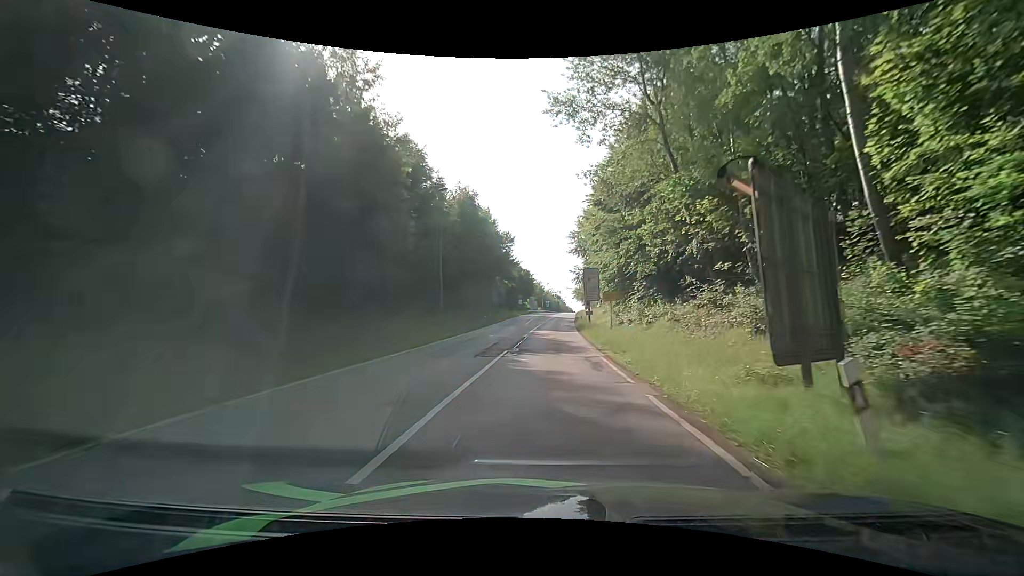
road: secondary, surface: asphalt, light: Day
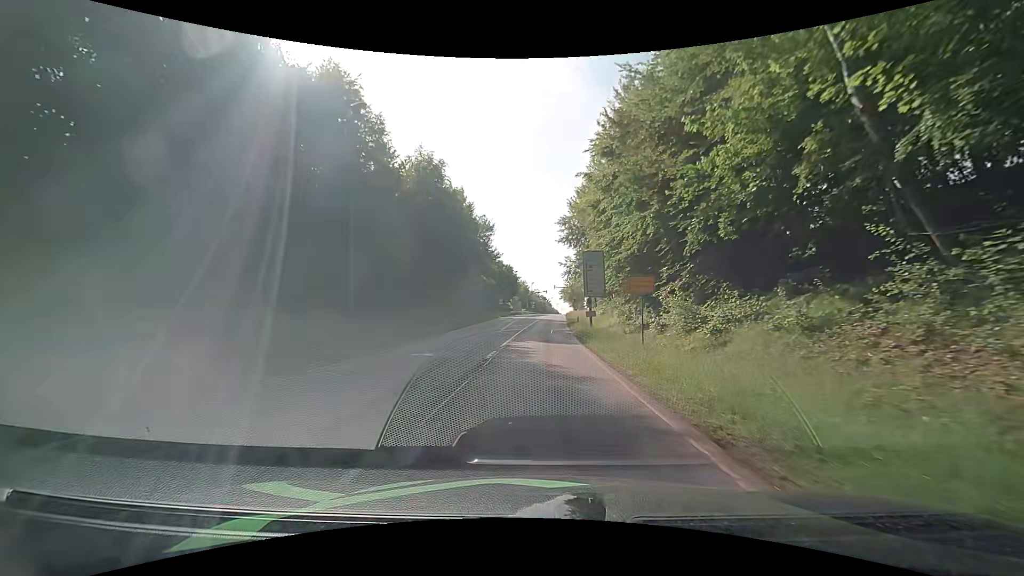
(+0.3, +14.2) m; +2°
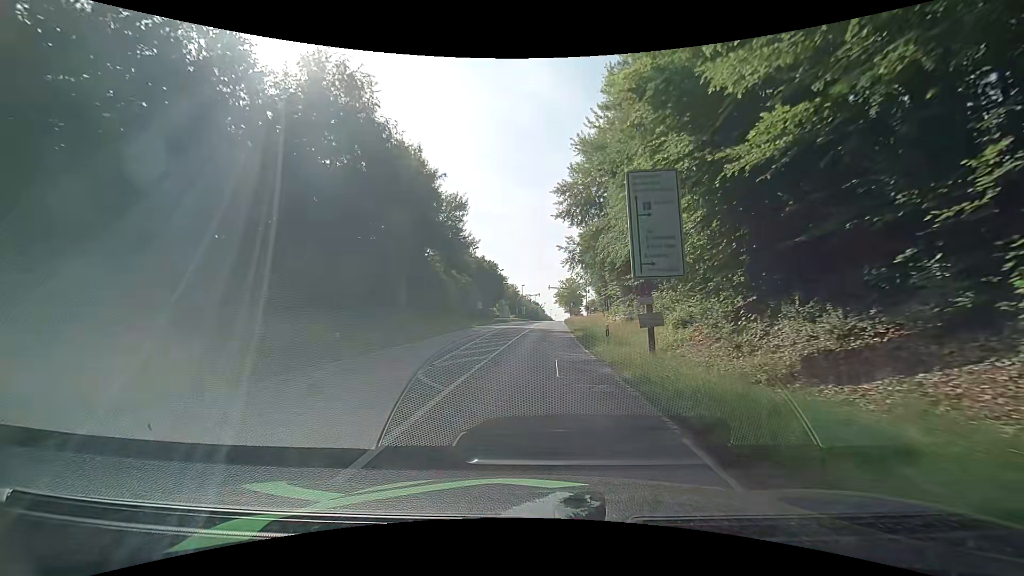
(+0.2, +20.7) m; +1°
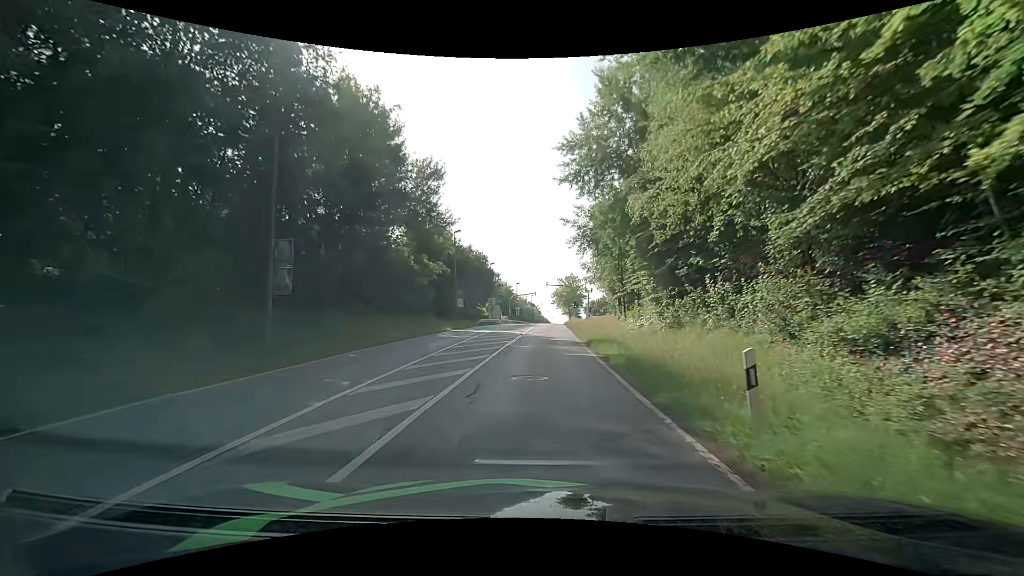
(0.0, +13.2) m; +1°
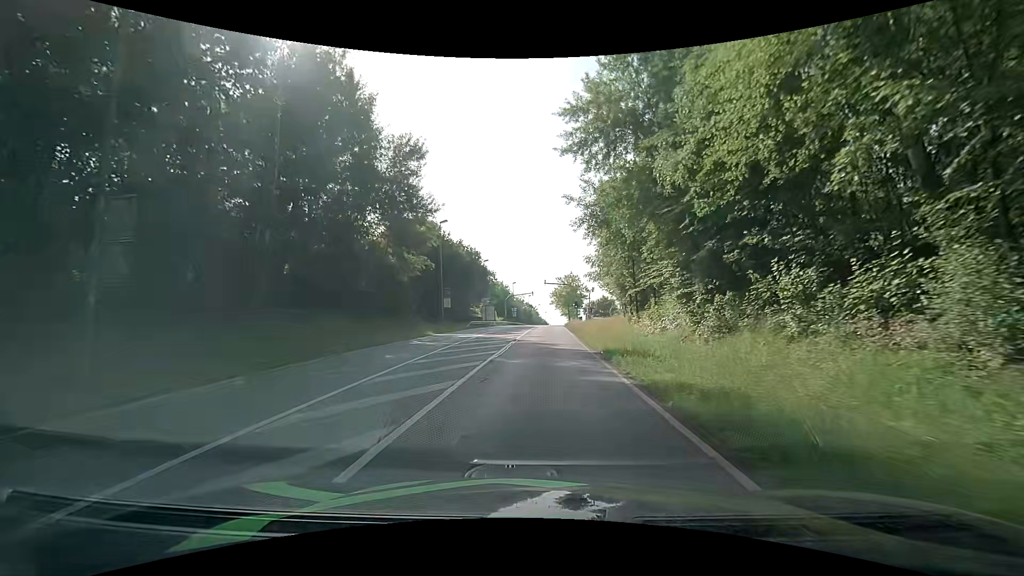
(0.0, +6.4) m; +1°
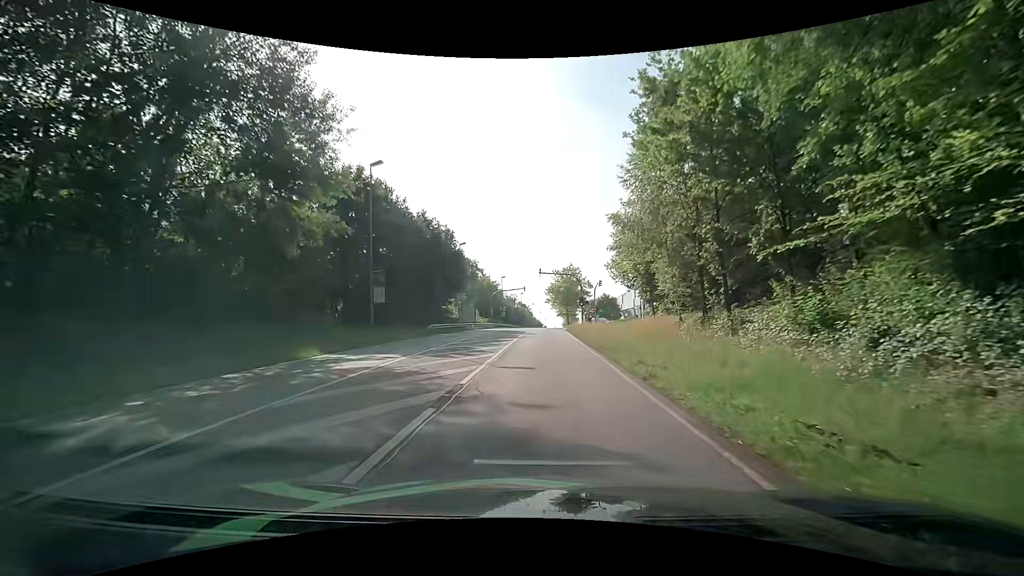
(-0.1, +18.1) m; 0°
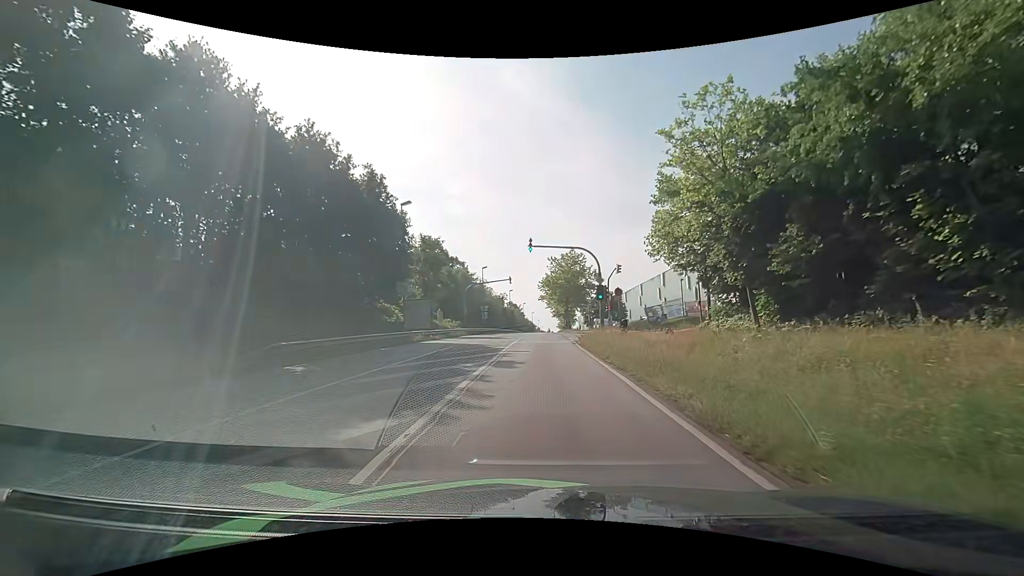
(0.0, +22.0) m; +1°
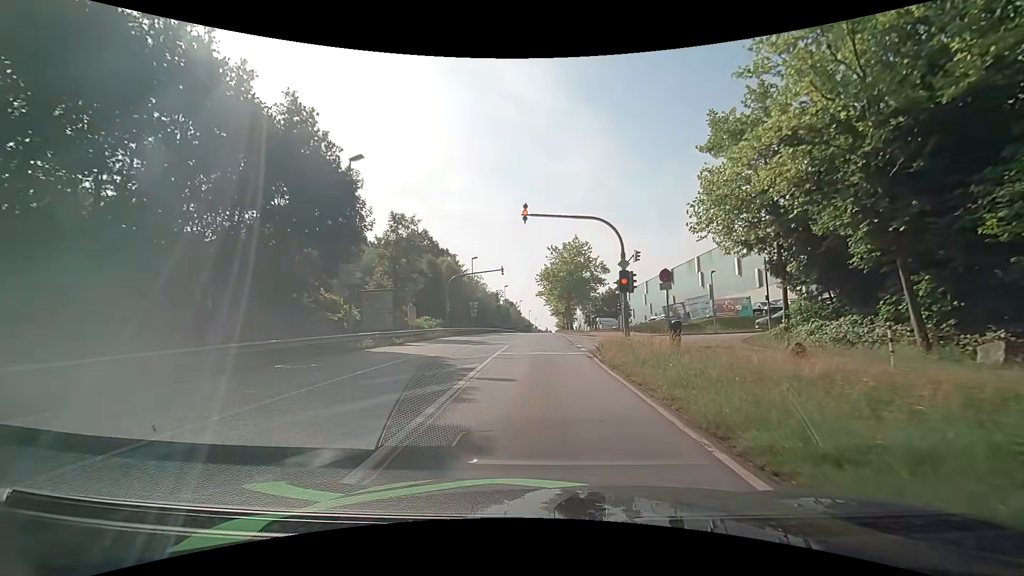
(-0.1, +9.7) m; 0°
